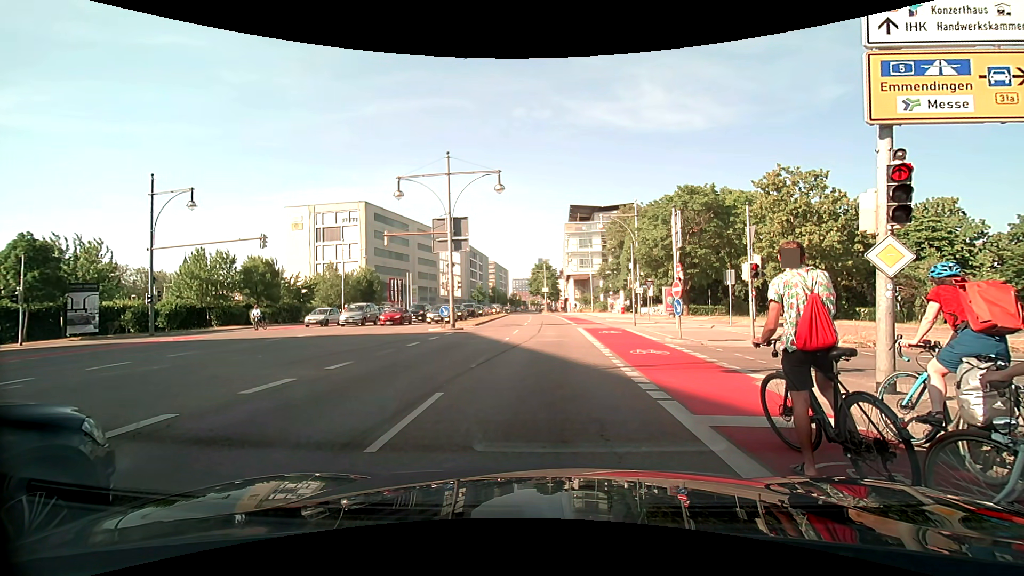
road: primary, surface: asphalt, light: Day
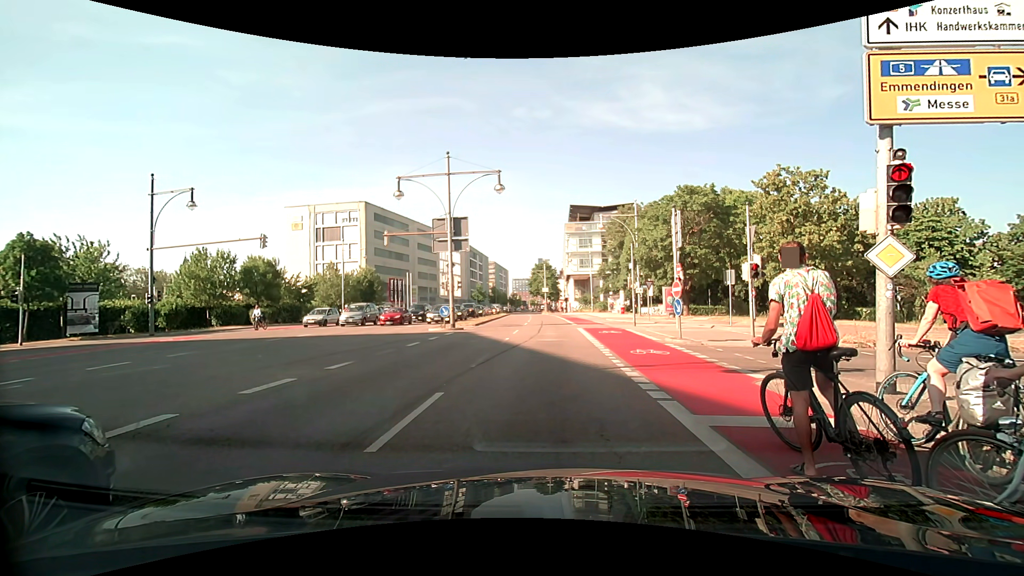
(0.0, 0.0) m; 0°
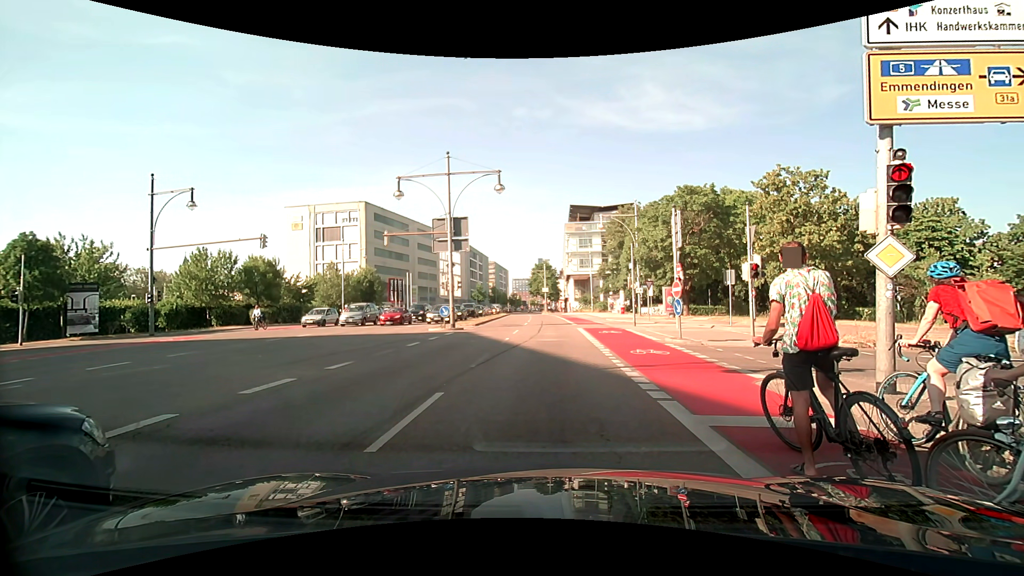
(0.0, 0.0) m; 0°
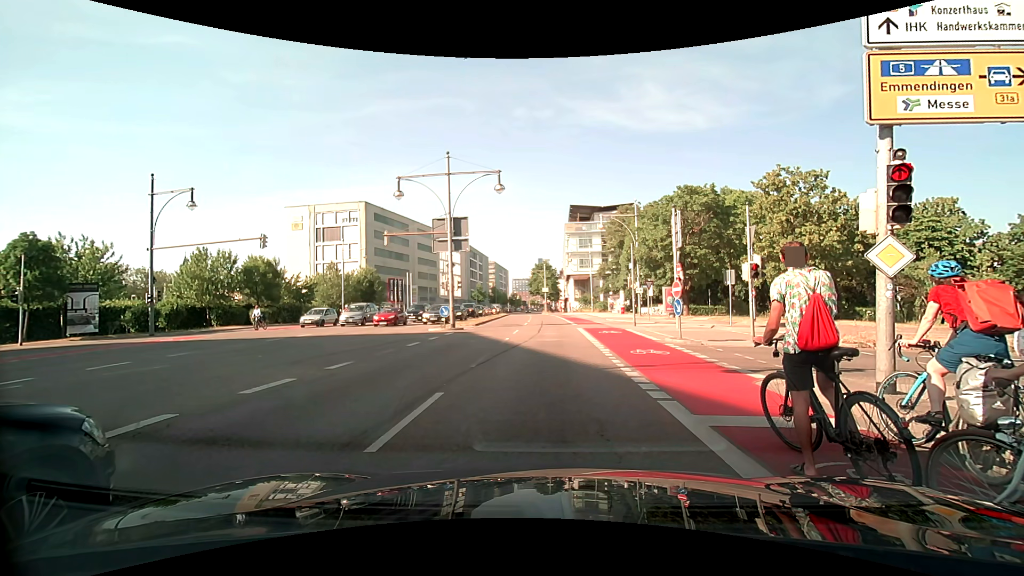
(0.0, 0.0) m; 0°
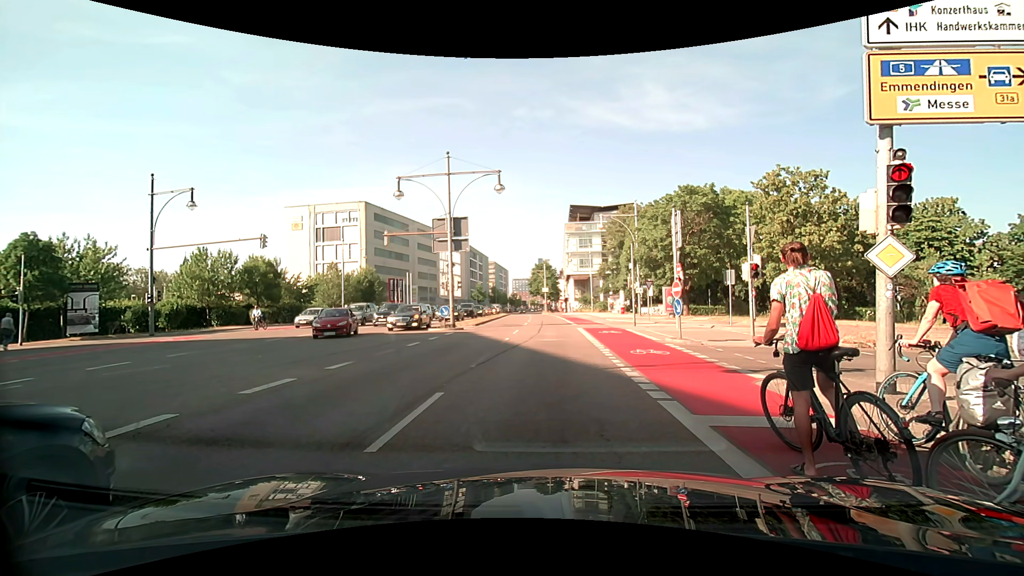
(0.0, 0.0) m; 0°
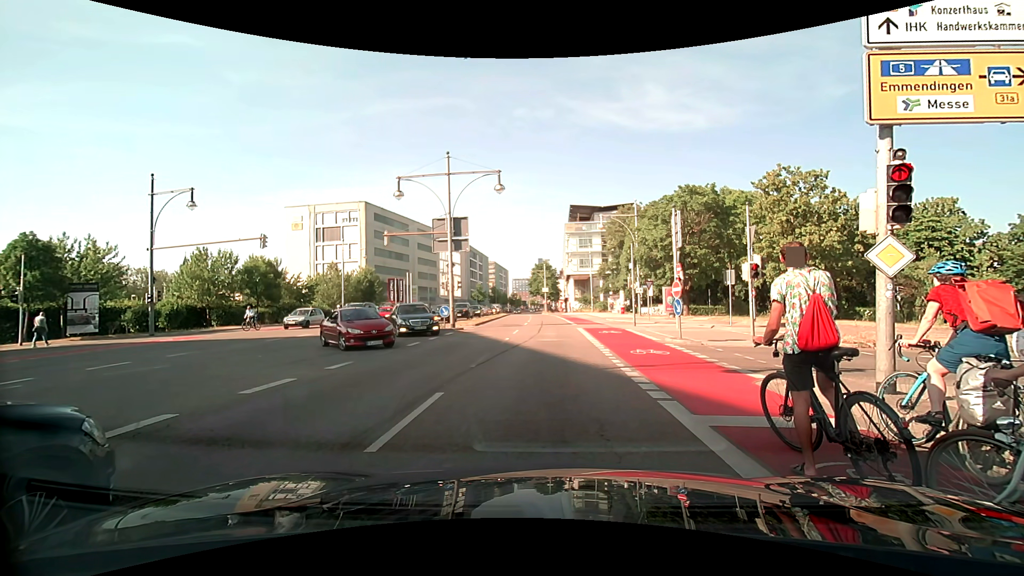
(0.0, 0.0) m; 0°
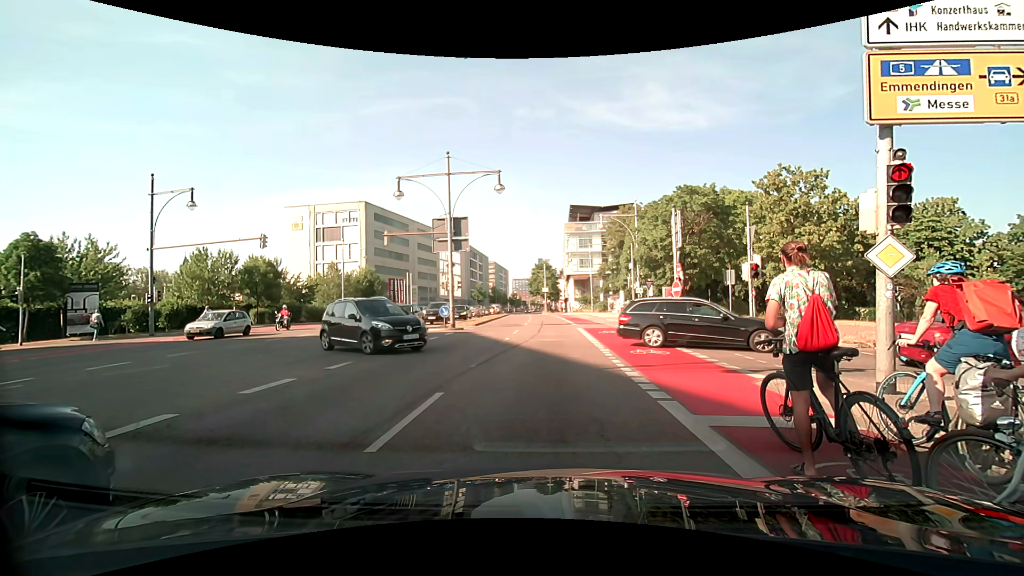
(0.0, 0.0) m; 0°
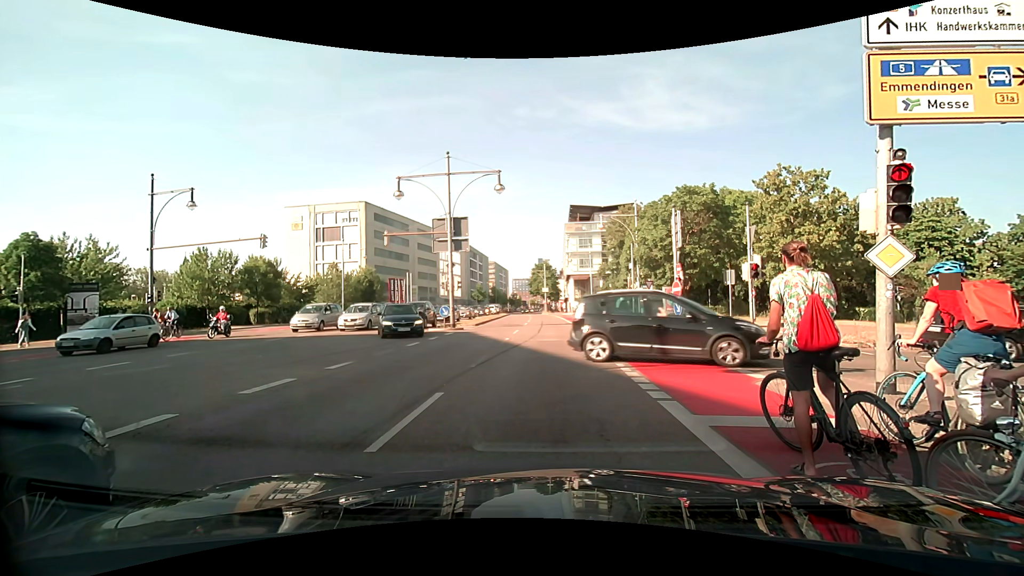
(0.0, 0.0) m; 0°
